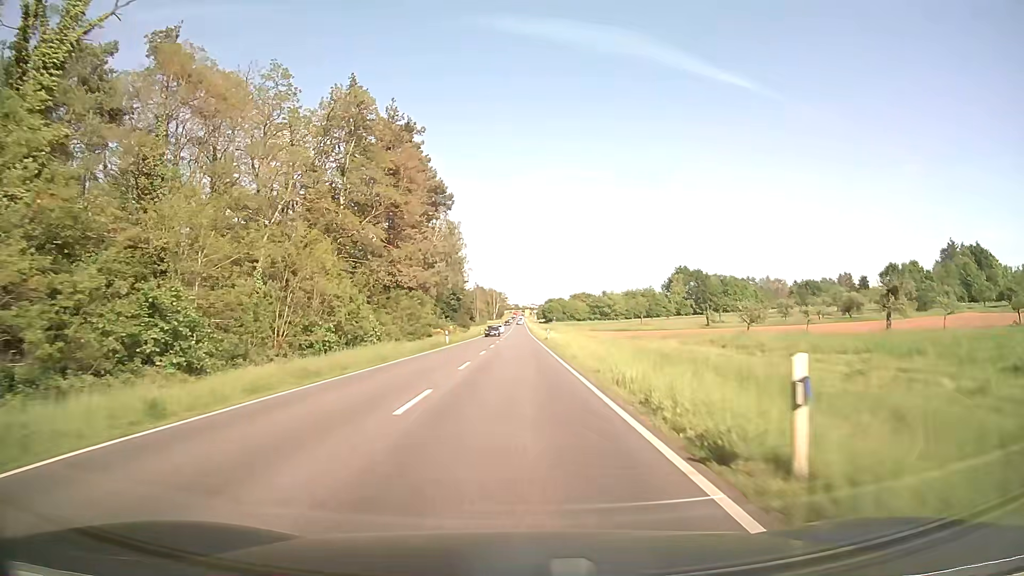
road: primary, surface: asphalt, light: Day
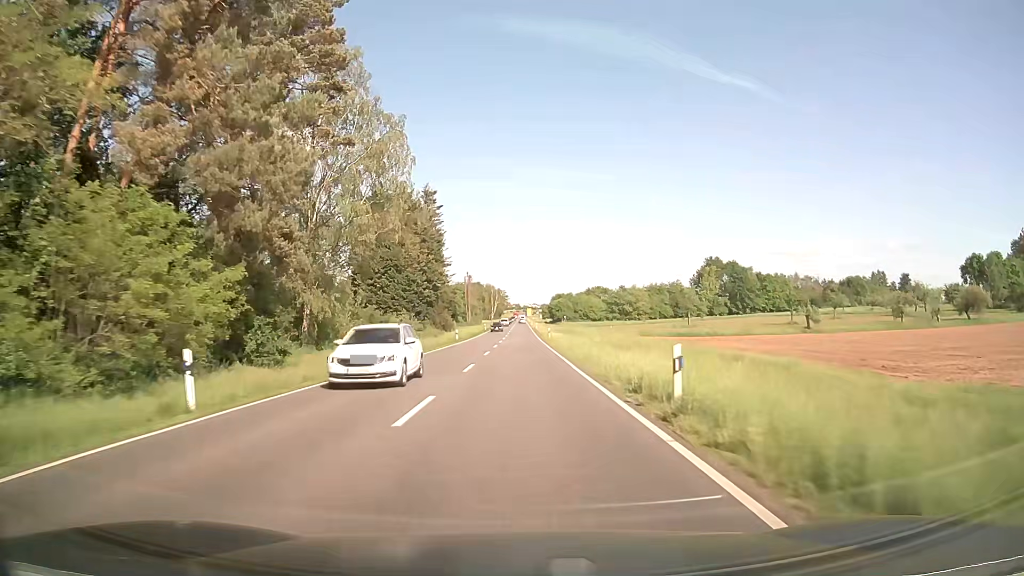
(+0.1, +45.0) m; 0°
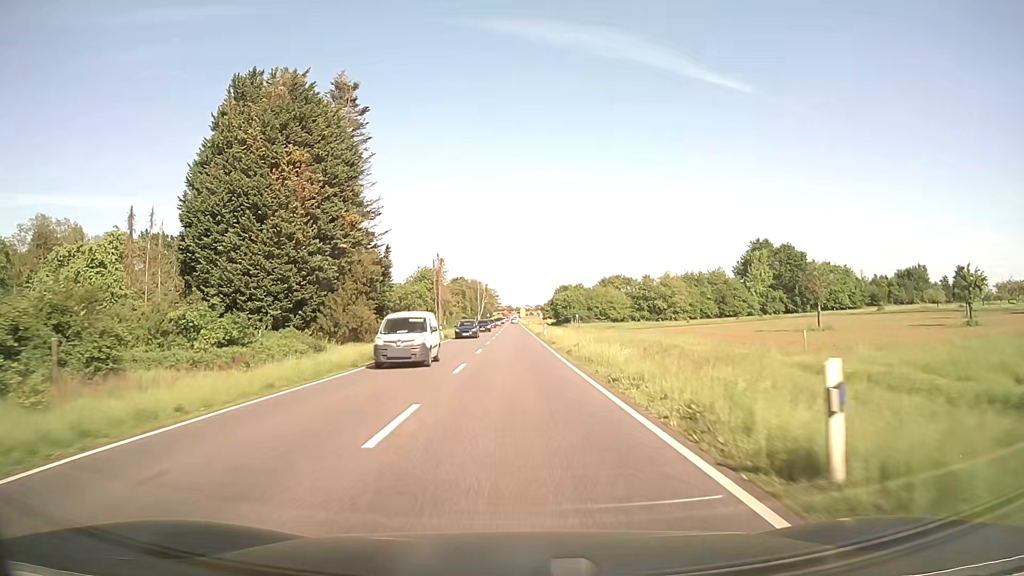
(0.0, +56.3) m; 0°
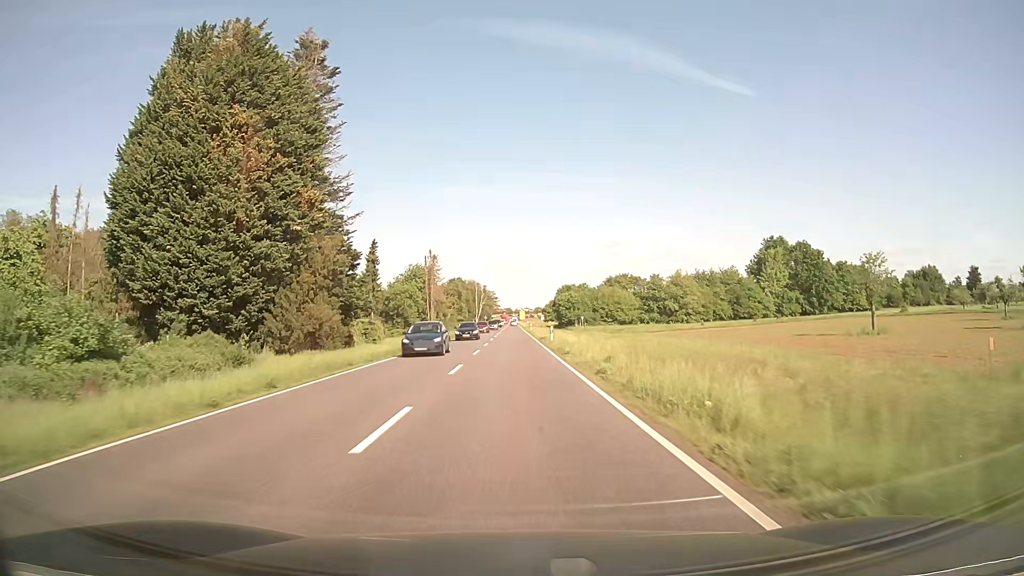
(0.0, +11.2) m; 0°
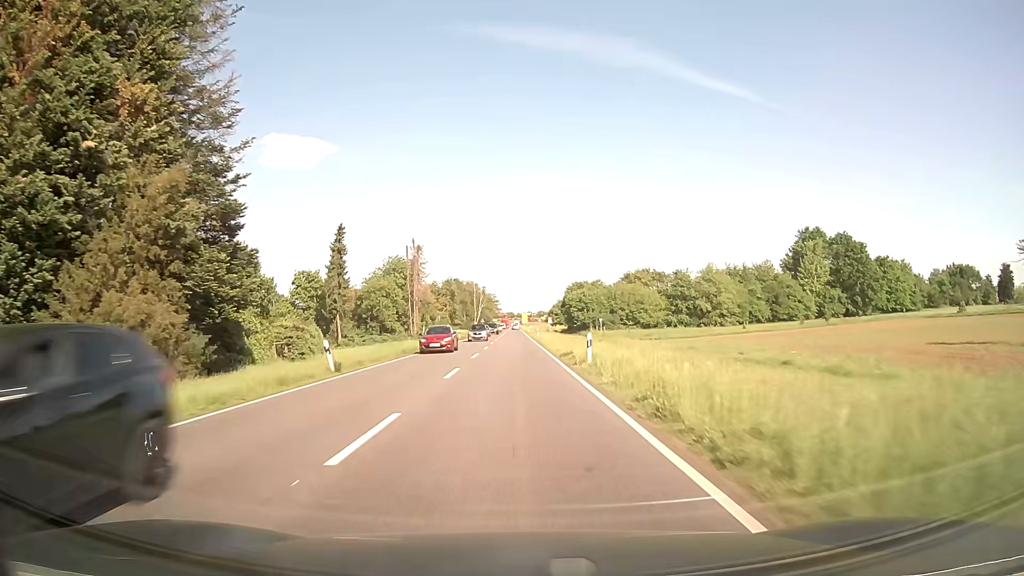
(0.0, +22.4) m; 0°
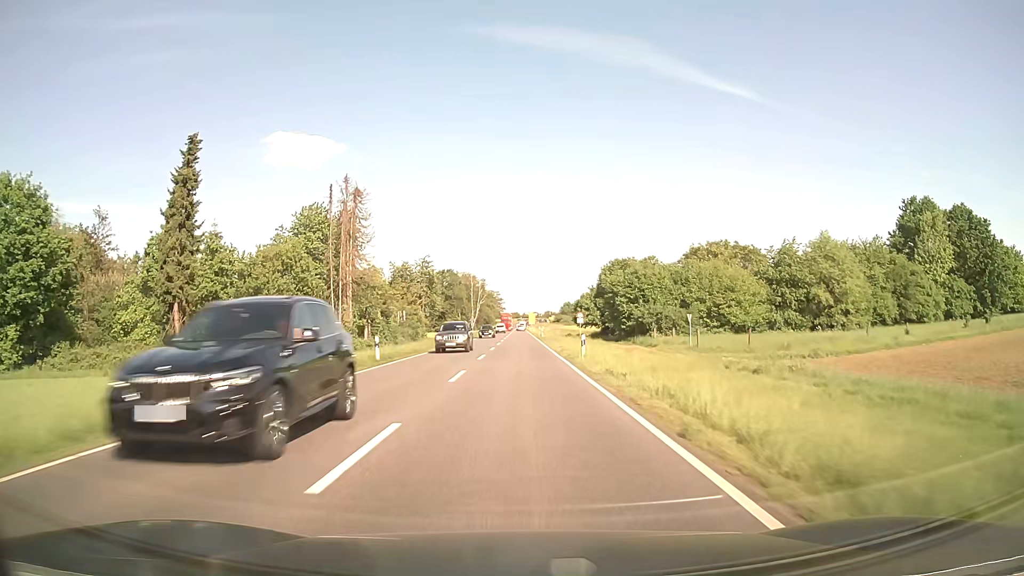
(-0.4, +44.8) m; -1°
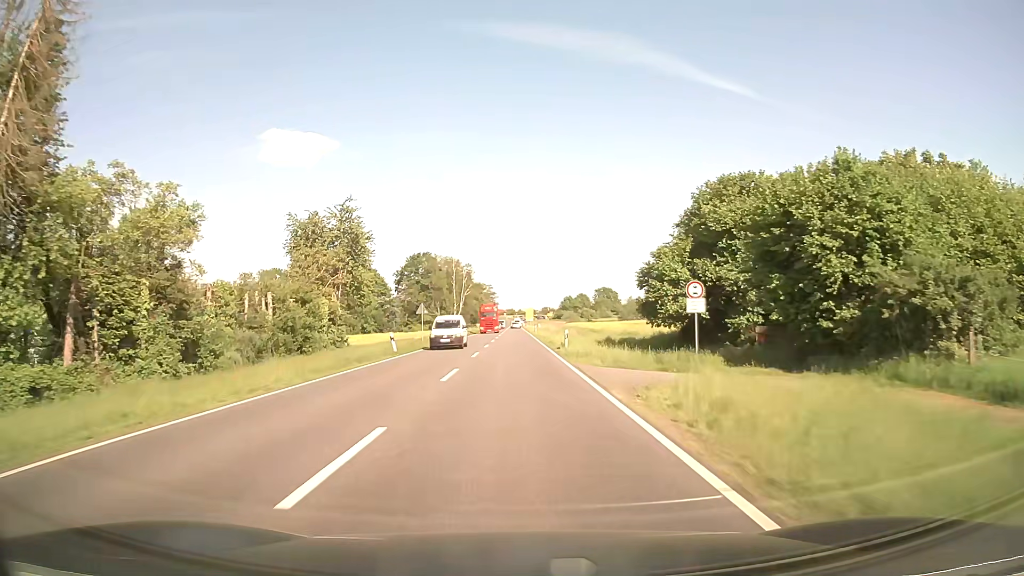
(+0.3, +44.0) m; 0°
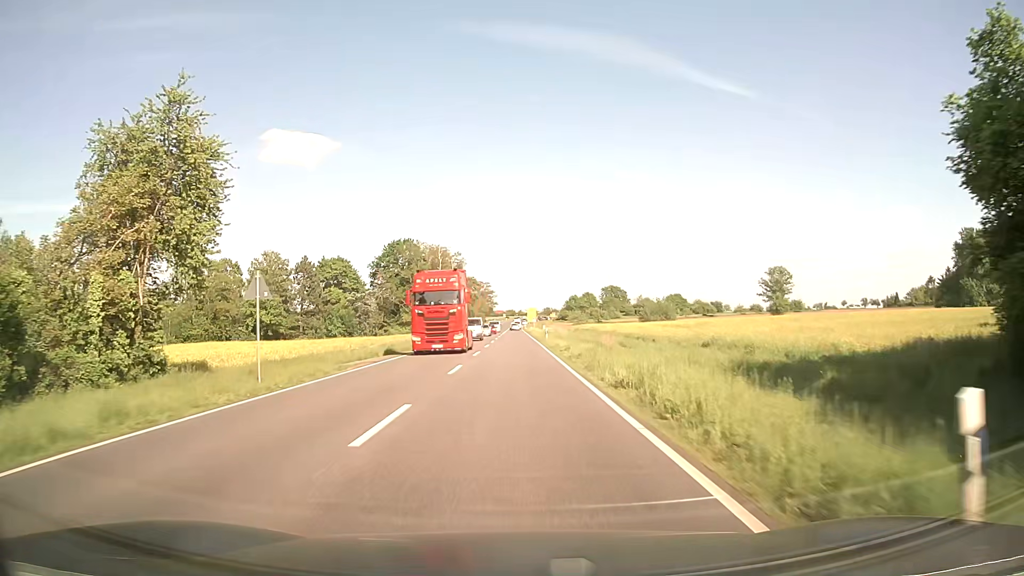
(0.0, +30.0) m; 0°
(0, +10) (0, +20) (0, +30) (0, +40) (0, +50) (0, +60) (0, +70) (0, +80) (0, +90) (0, +100) m
